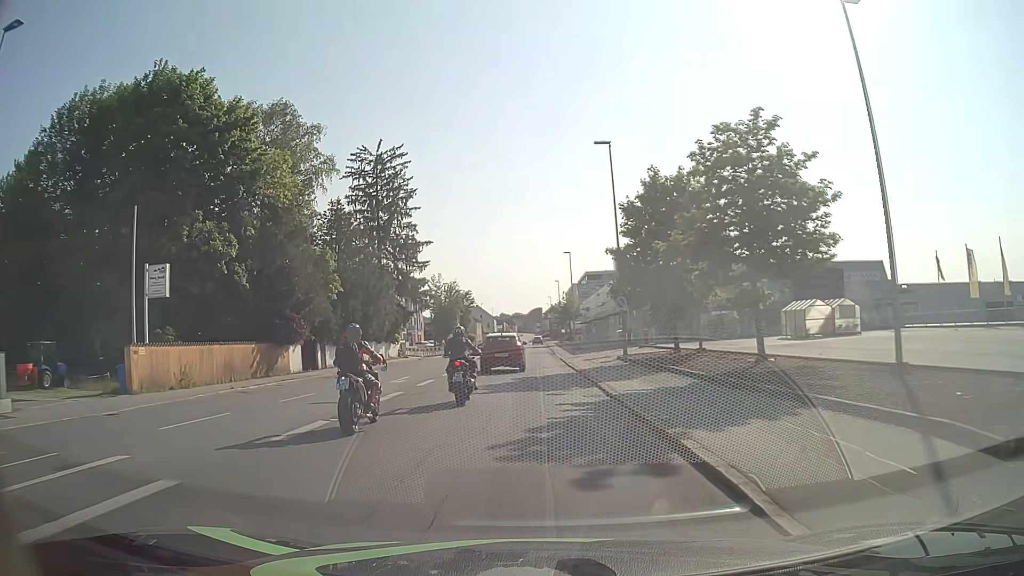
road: tertiary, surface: asphalt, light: Day
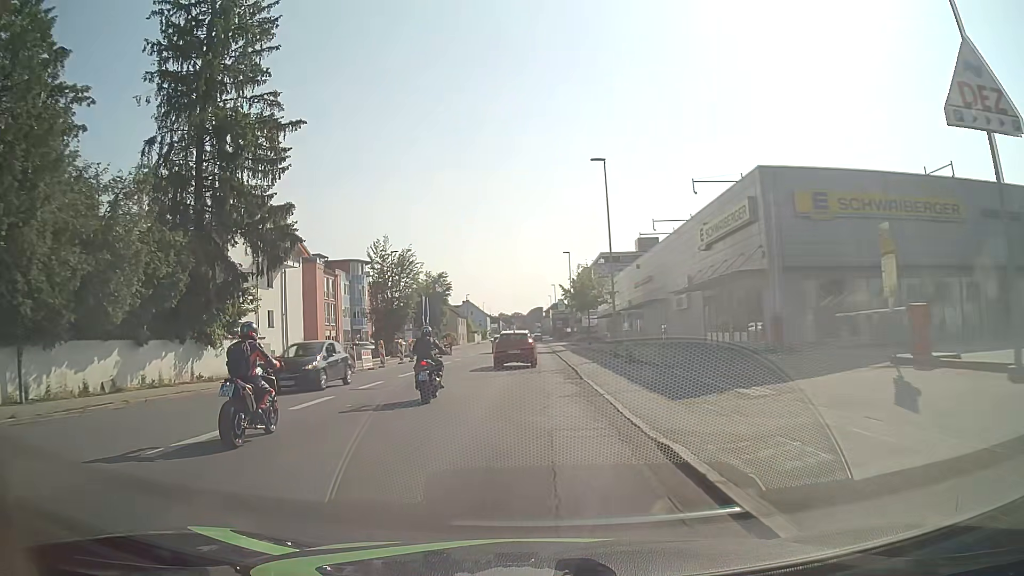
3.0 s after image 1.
(+0.1, +38.2) m; 0°
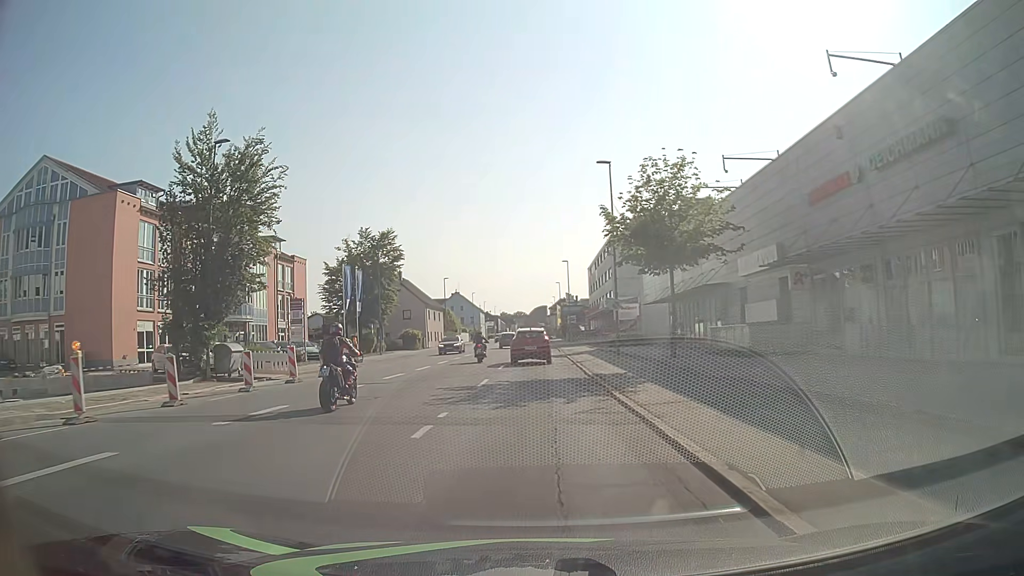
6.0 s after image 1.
(0.0, +39.3) m; 0°
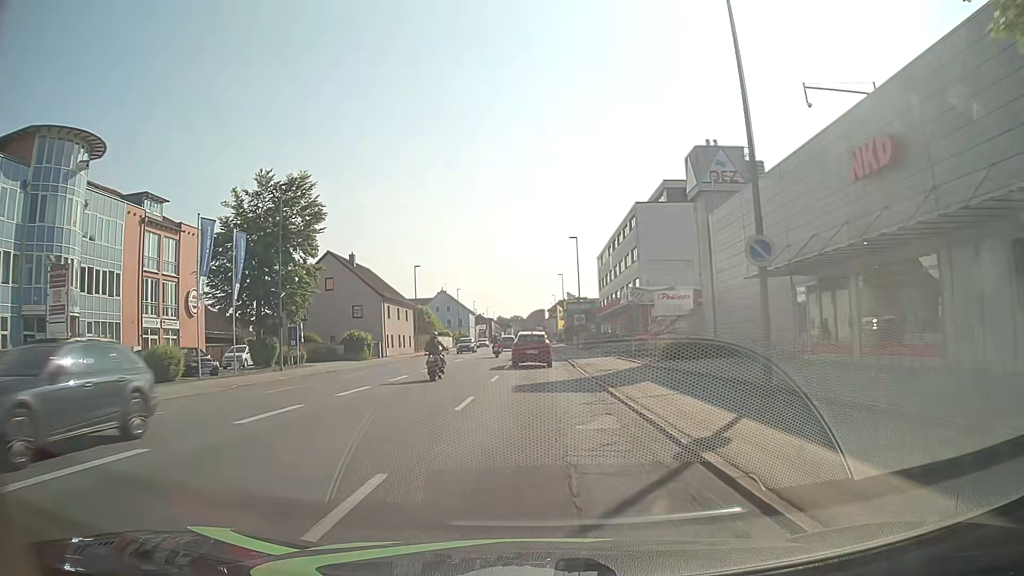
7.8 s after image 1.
(0.0, +23.4) m; 0°
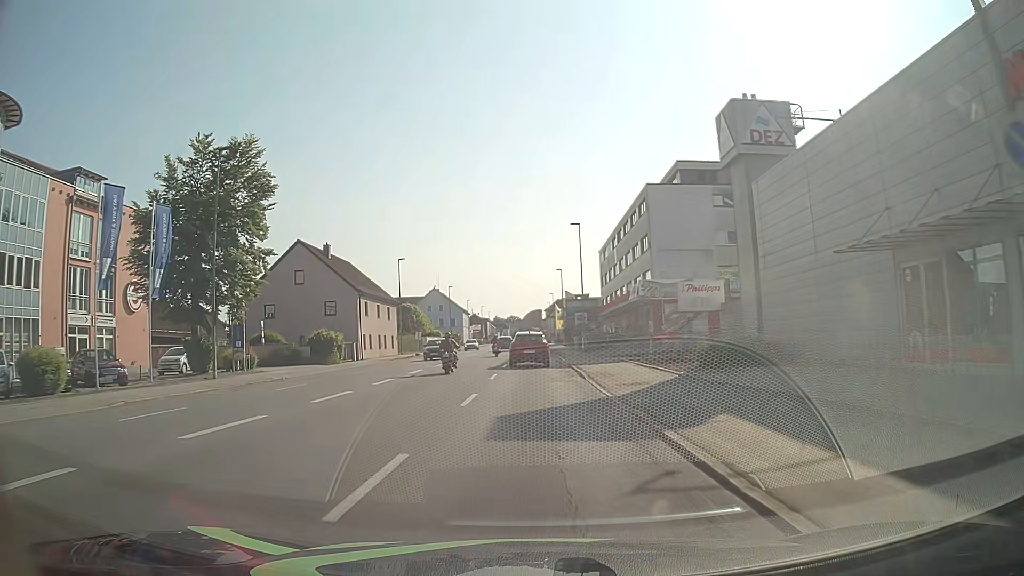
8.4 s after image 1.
(+0.1, +7.8) m; +1°
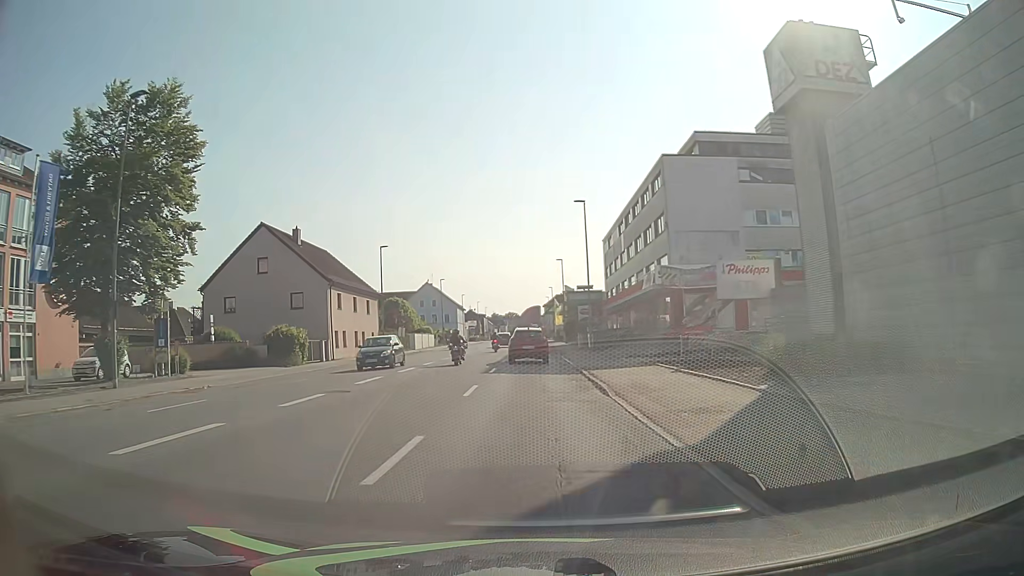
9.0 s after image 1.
(0.0, +7.8) m; 0°
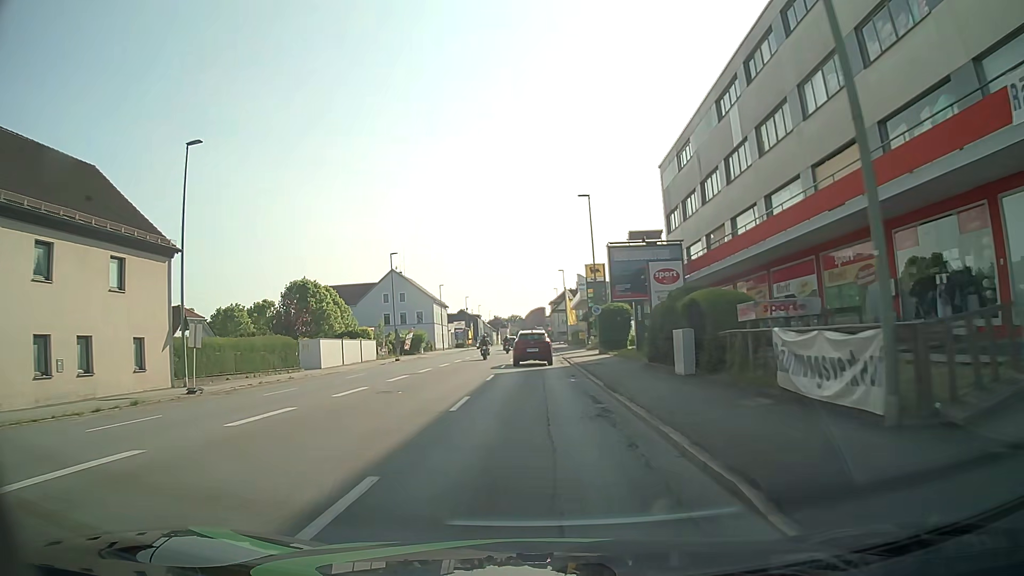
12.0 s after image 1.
(-0.2, +38.7) m; 0°
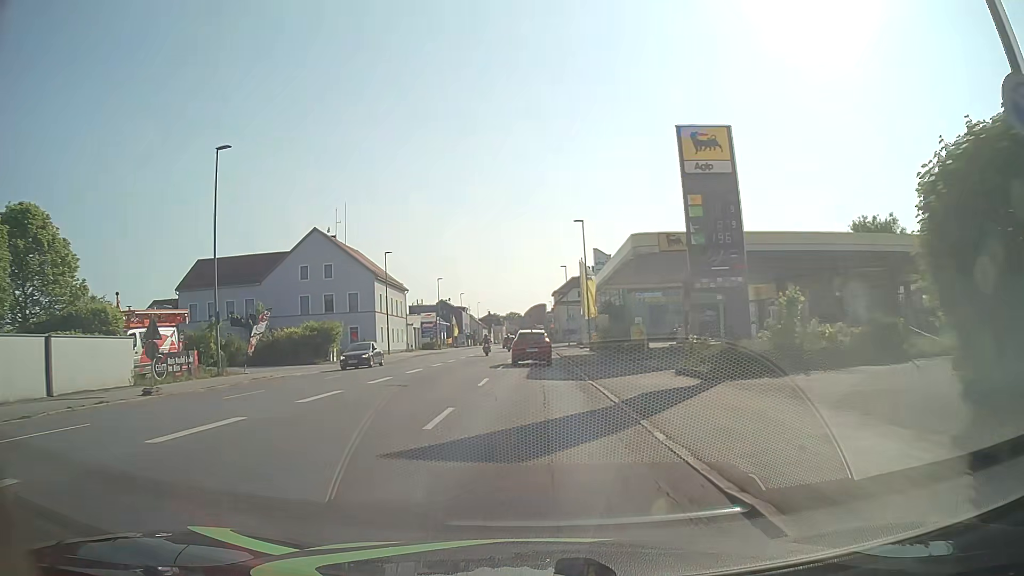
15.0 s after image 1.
(-0.2, +38.7) m; -1°
(0, +10) (0, +20) (0, +30) (0, +40) (0, +50) (0, +60) (0, +70) (0, +80) (0, +90) (0, +100) m
